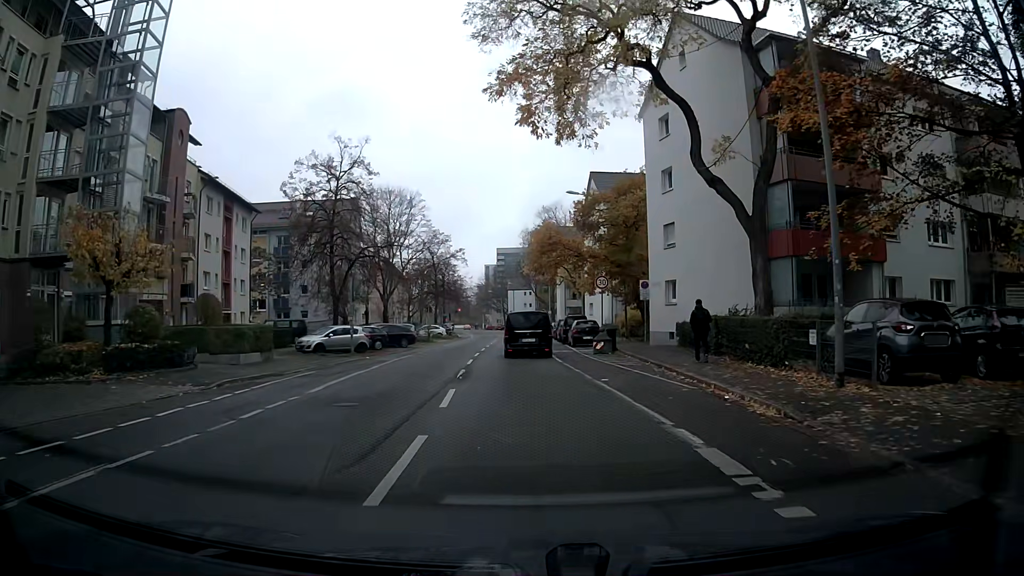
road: residential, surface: asphalt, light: Day
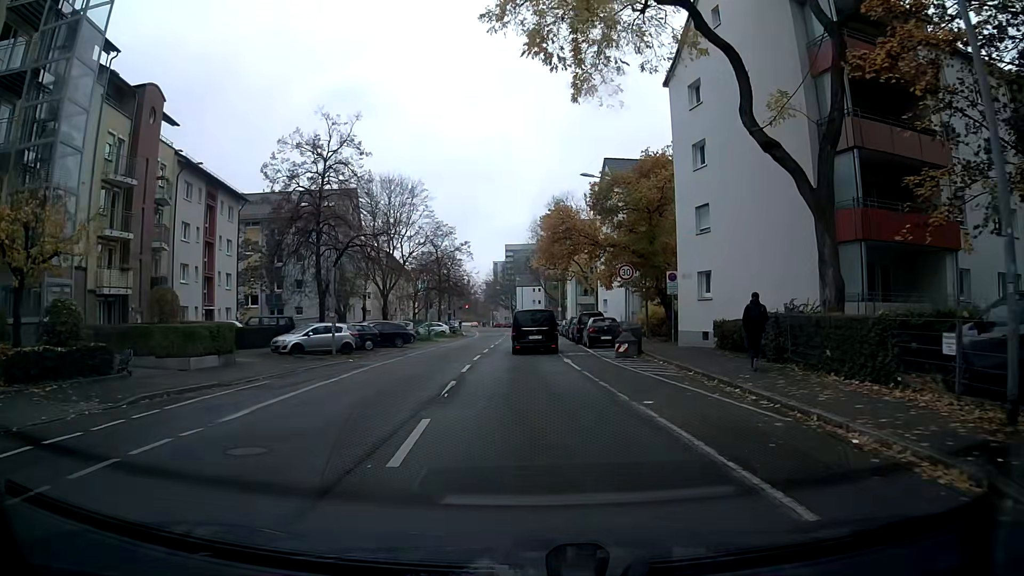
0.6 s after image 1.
(0.0, +4.6) m; -1°
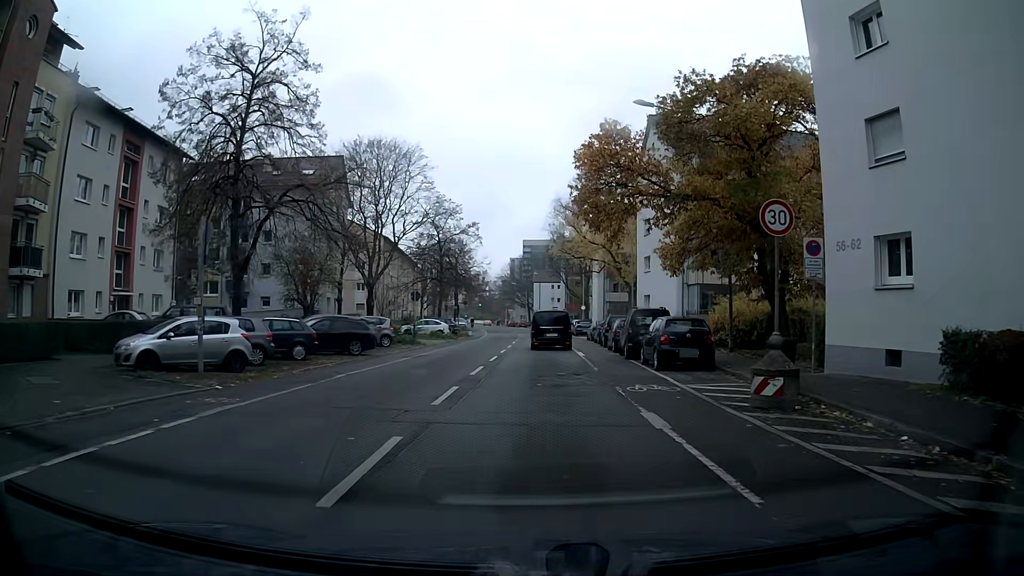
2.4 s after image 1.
(-0.2, +13.7) m; -1°
